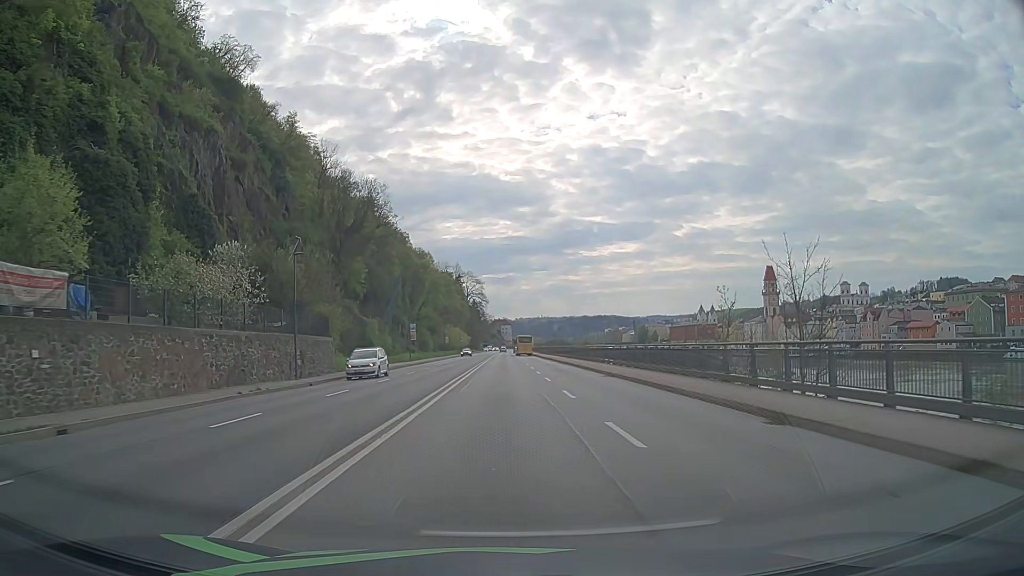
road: primary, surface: asphalt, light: Day
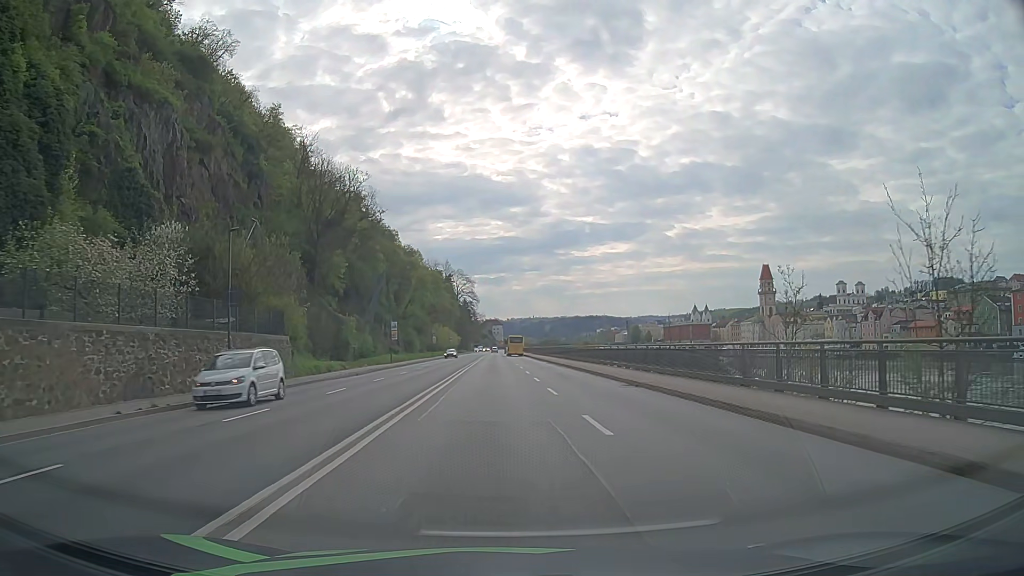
(0.0, +7.6) m; +1°
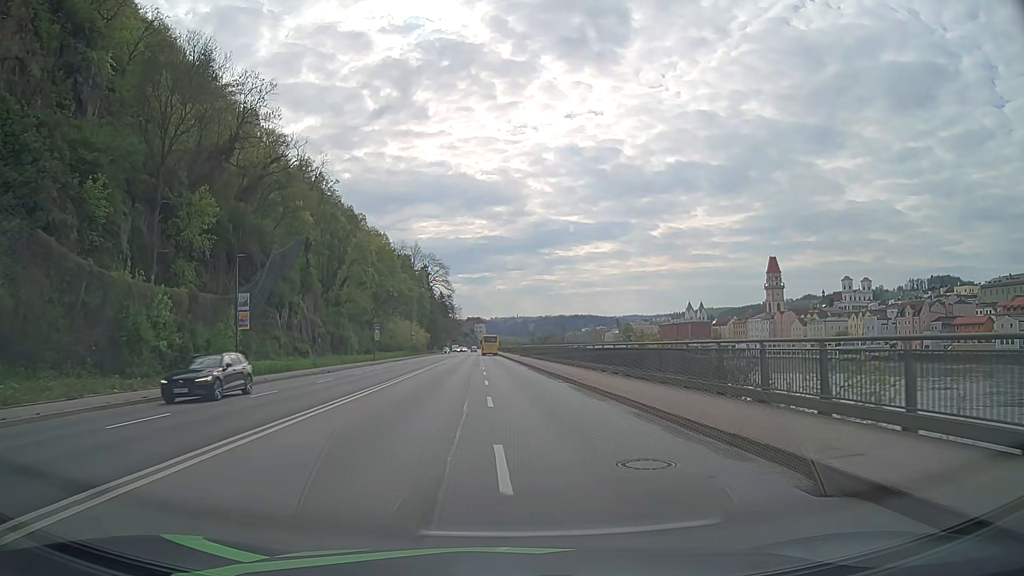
(+0.6, +38.3) m; +1°
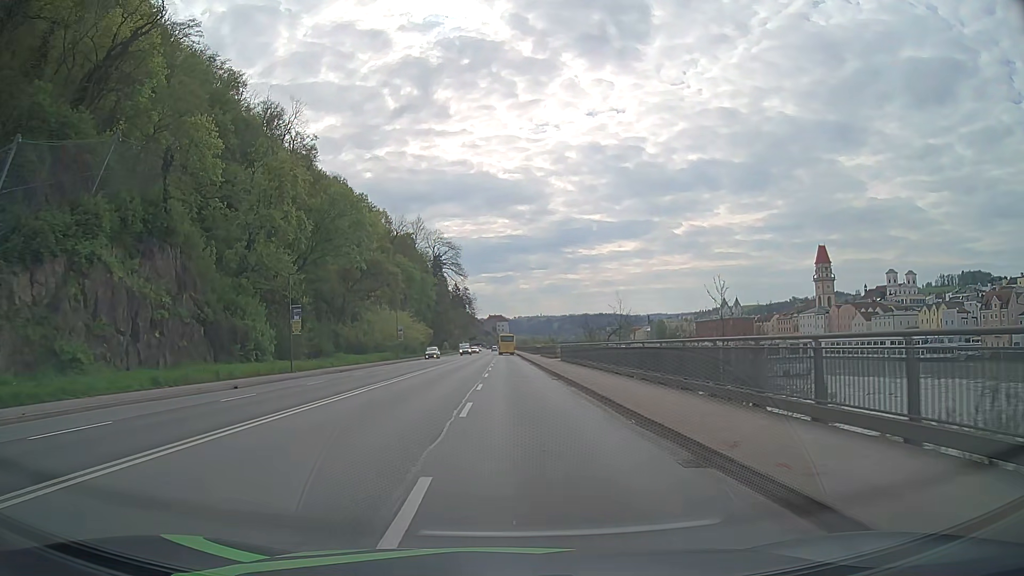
(-0.6, +38.3) m; -2°
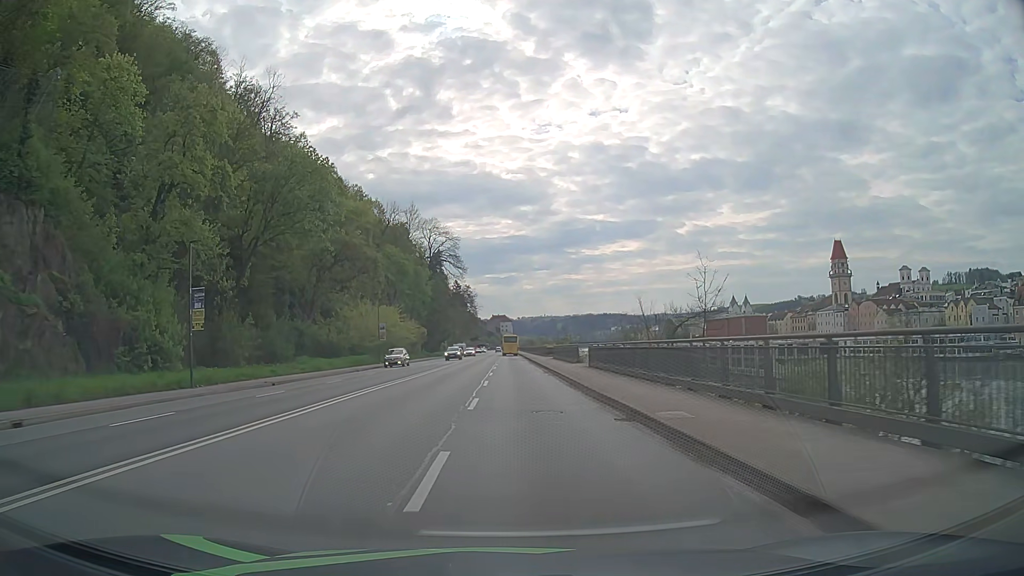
(0.0, +15.3) m; 0°
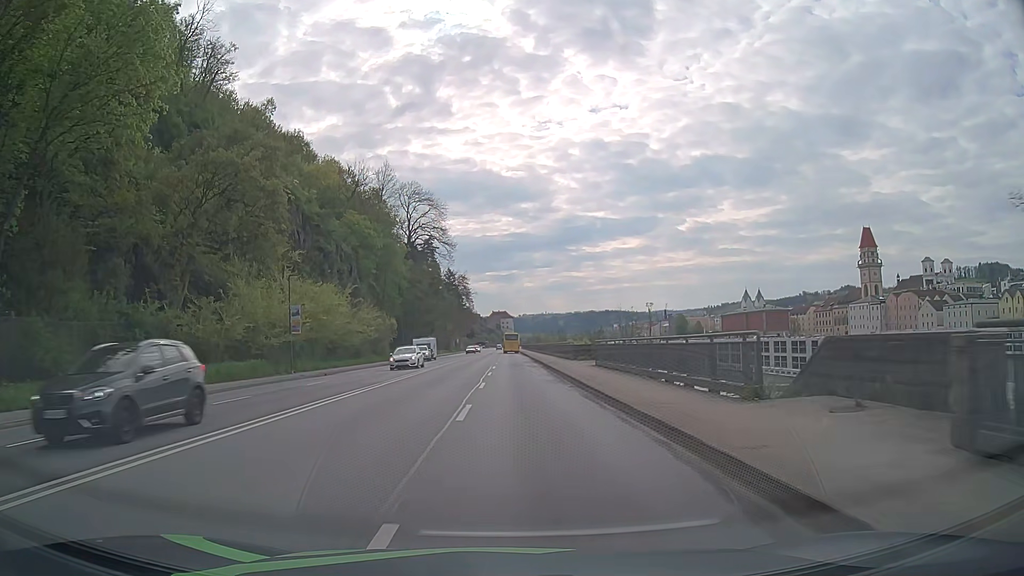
(+0.1, +30.6) m; 0°
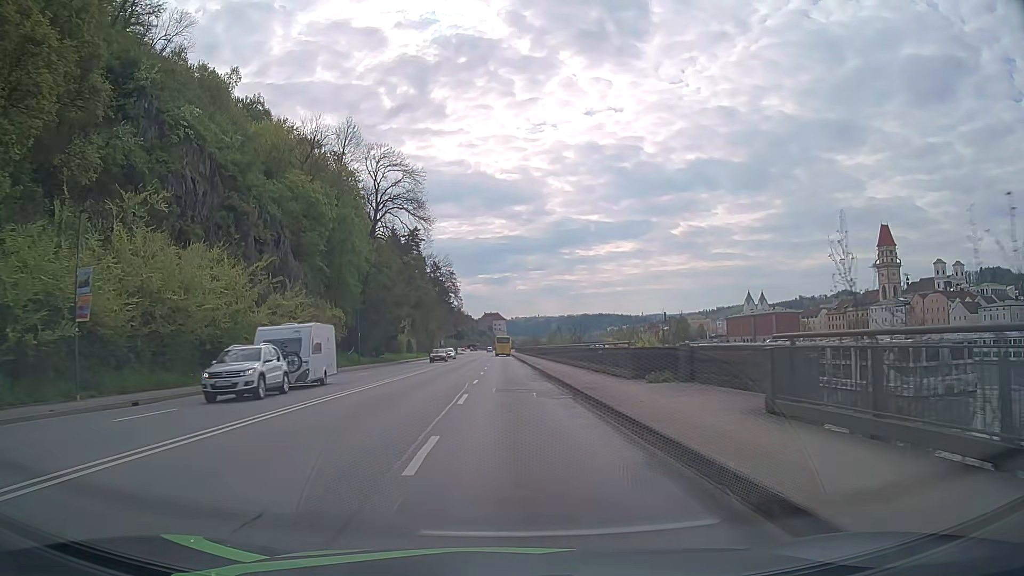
(+0.2, +22.9) m; +1°
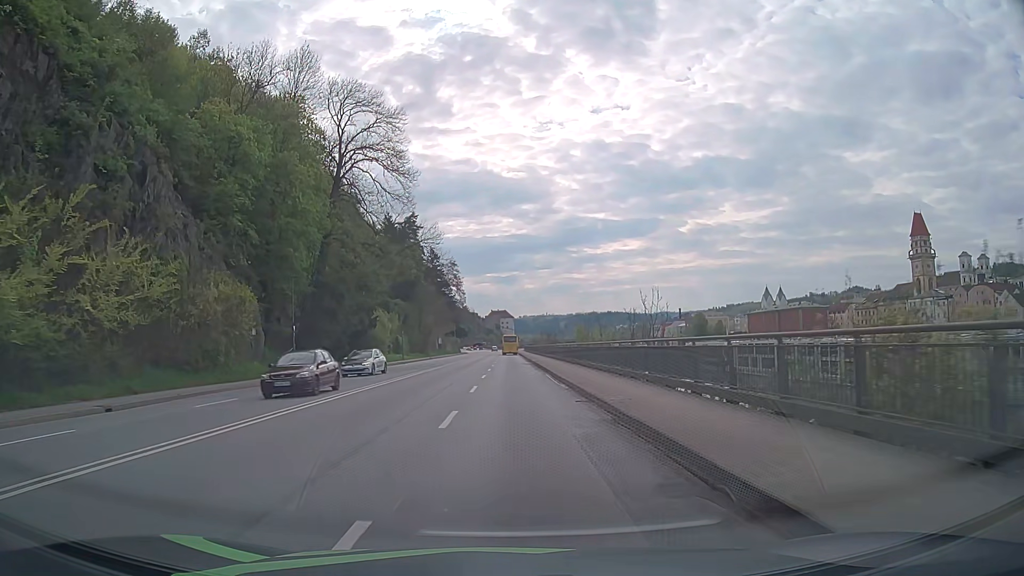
(0.0, +22.9) m; -1°
(0, +10) (0, +20) (0, +30) (0, +40) (0, +50) (0, +60) (0, +70) (0, +80) (0, +90) (+1, +100) m
